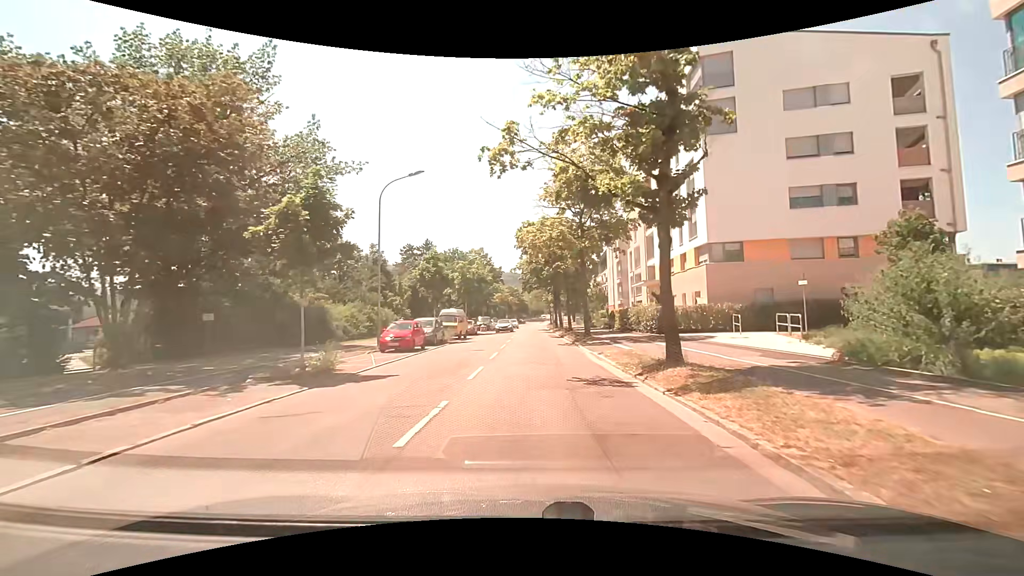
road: tertiary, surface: asphalt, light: Day
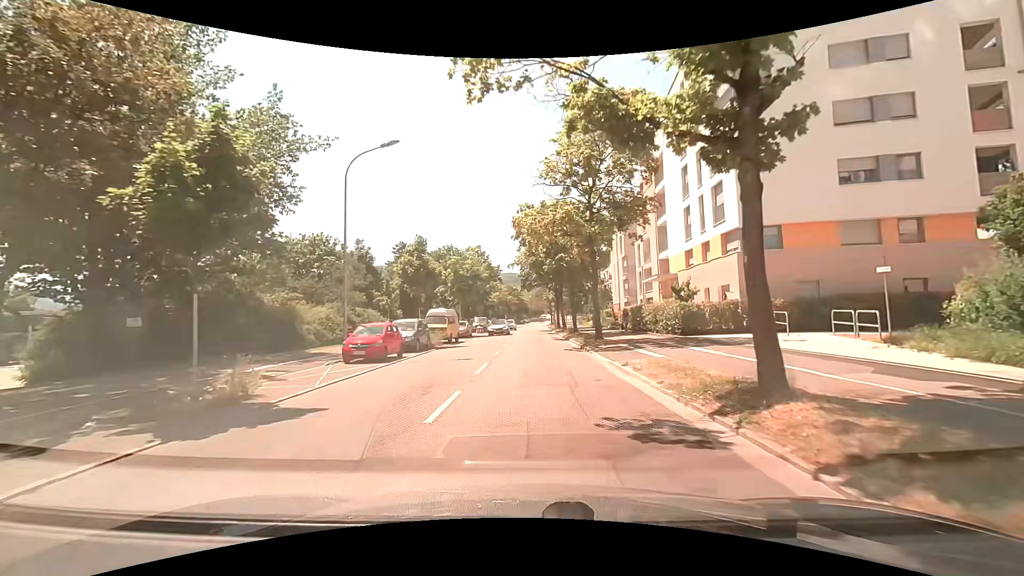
(0.0, +4.7) m; 0°
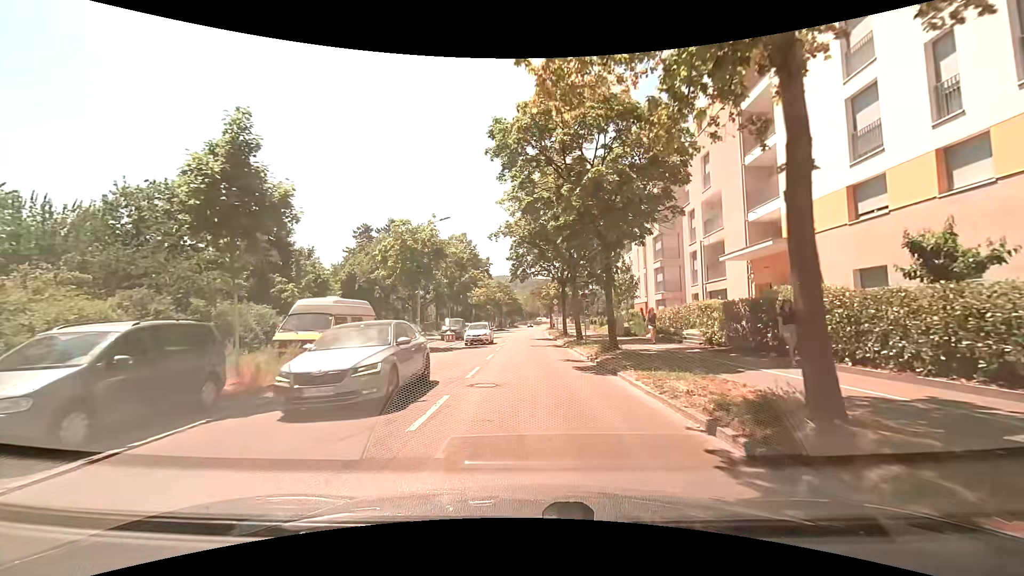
(+0.1, +18.5) m; +1°
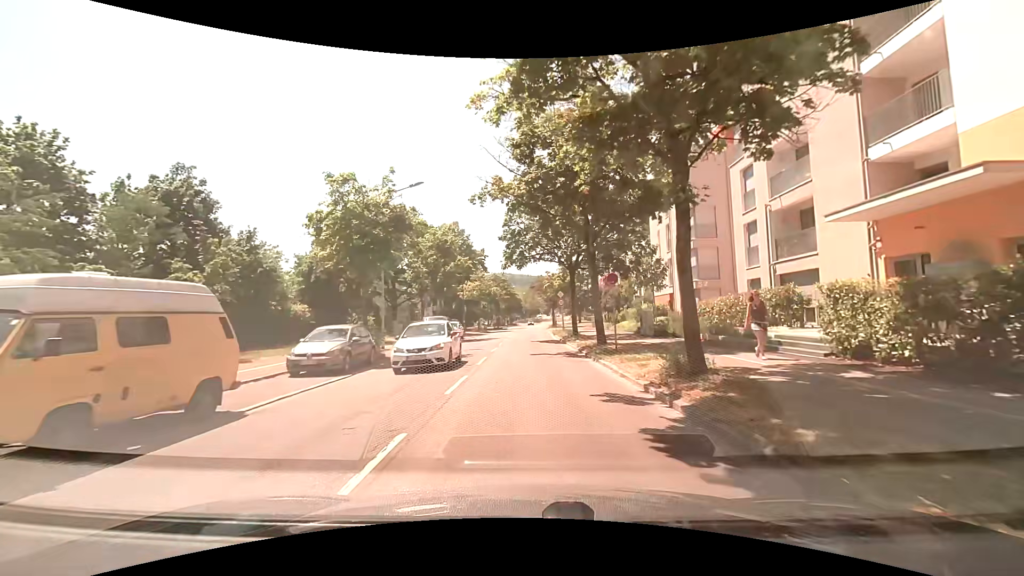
(0.0, +9.0) m; 0°
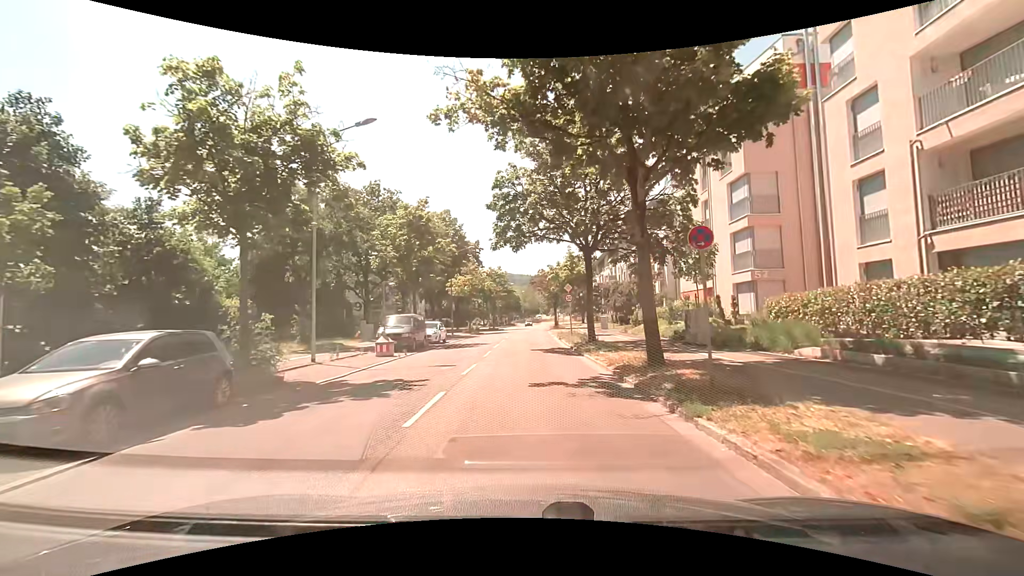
(+0.1, +8.8) m; +2°
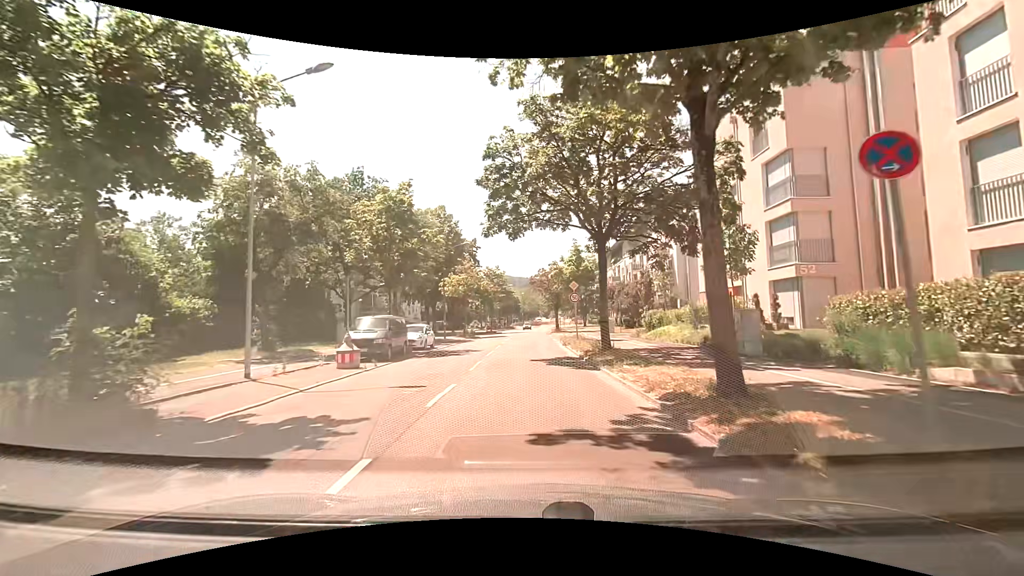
(-0.1, +4.4) m; -1°
